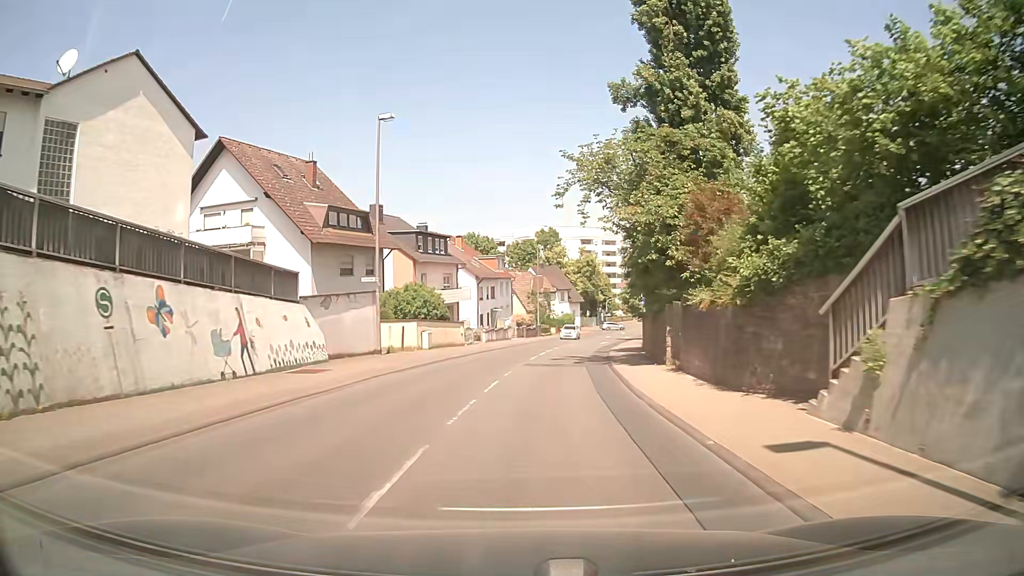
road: secondary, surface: asphalt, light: Day
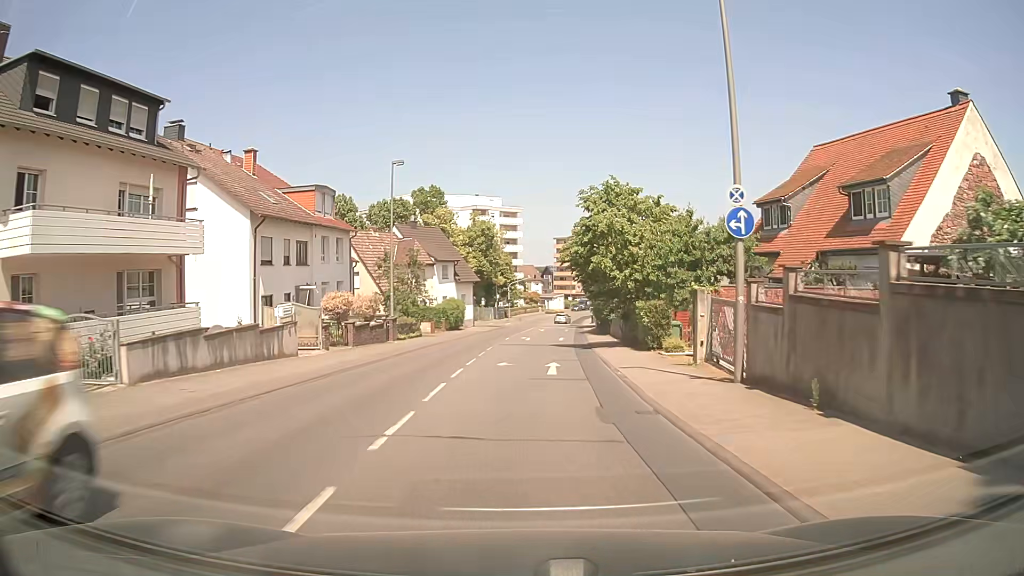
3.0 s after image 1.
(+2.7, +38.0) m; +9°
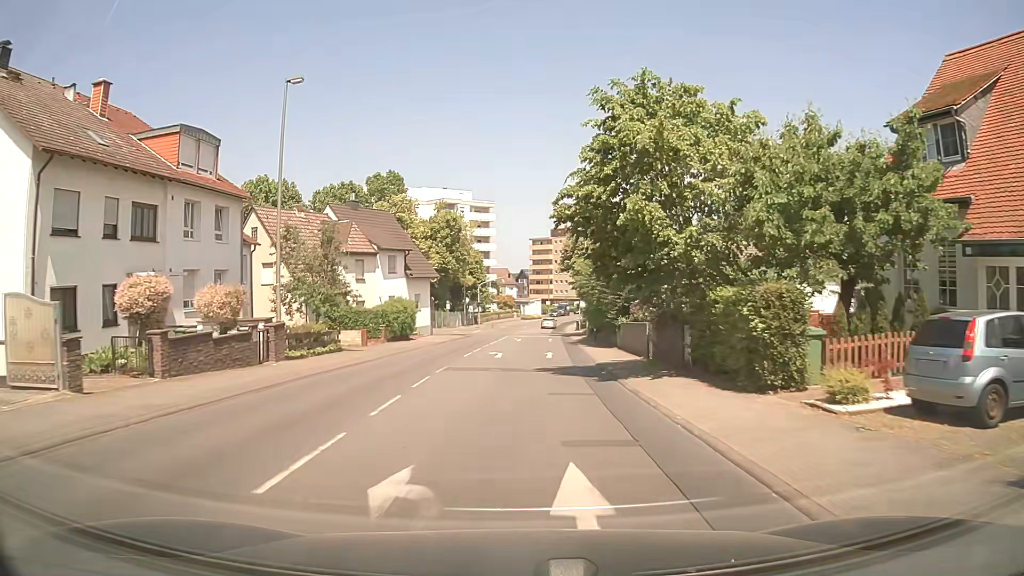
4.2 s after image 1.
(+0.3, +15.0) m; +2°
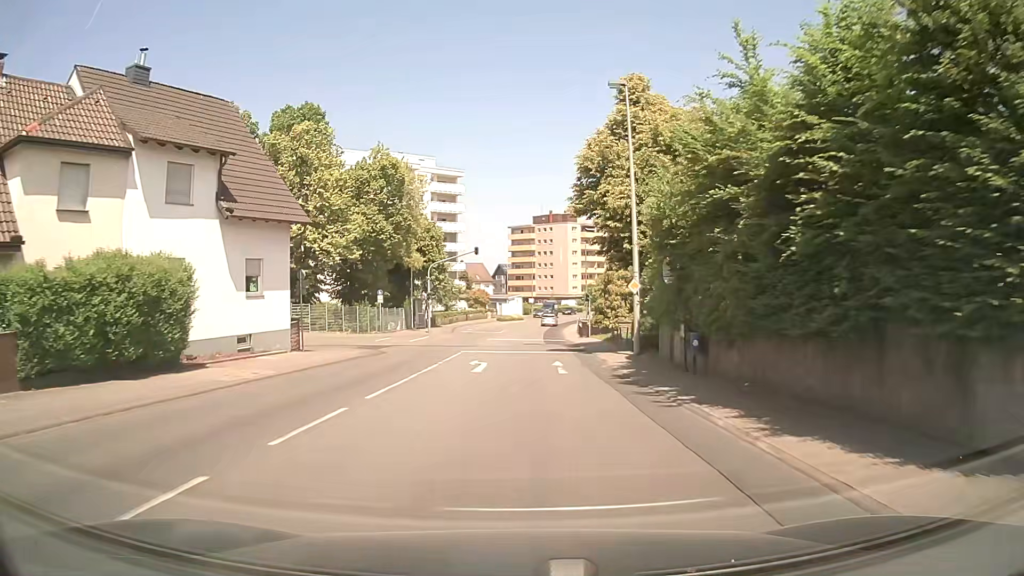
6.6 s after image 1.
(+0.6, +29.7) m; +2°
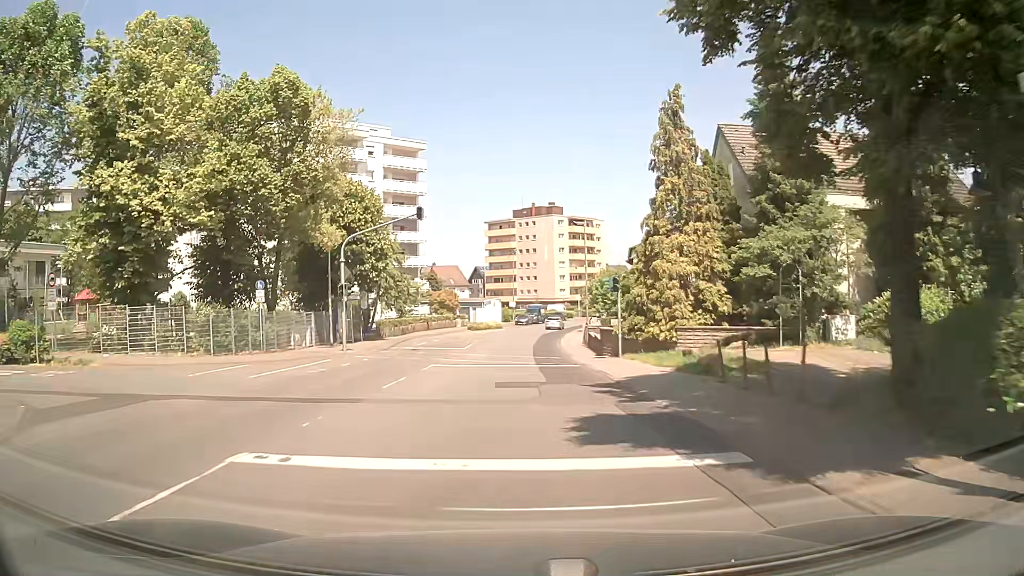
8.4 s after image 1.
(+0.3, +21.8) m; +1°
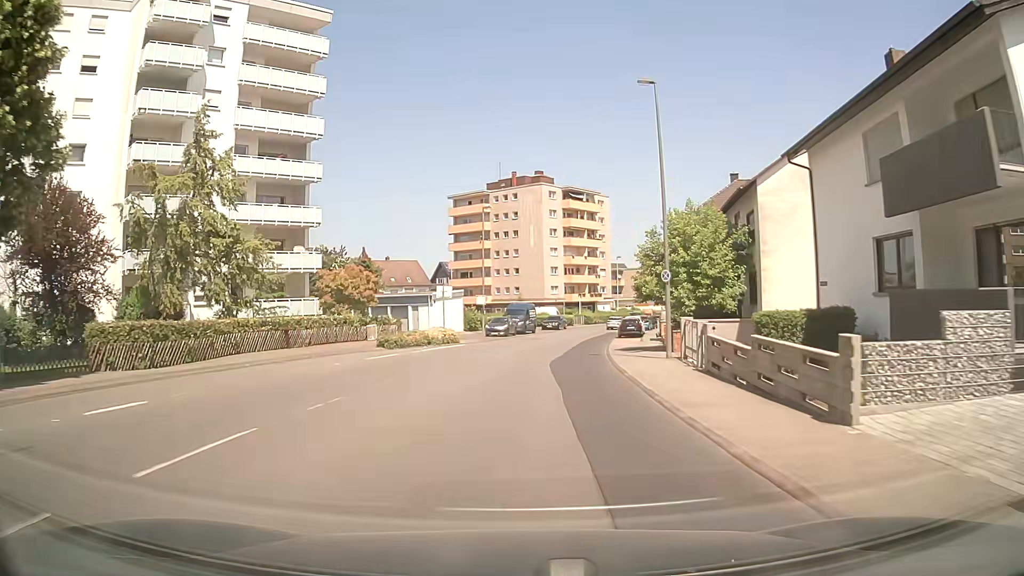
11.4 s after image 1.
(+0.3, +39.1) m; +2°
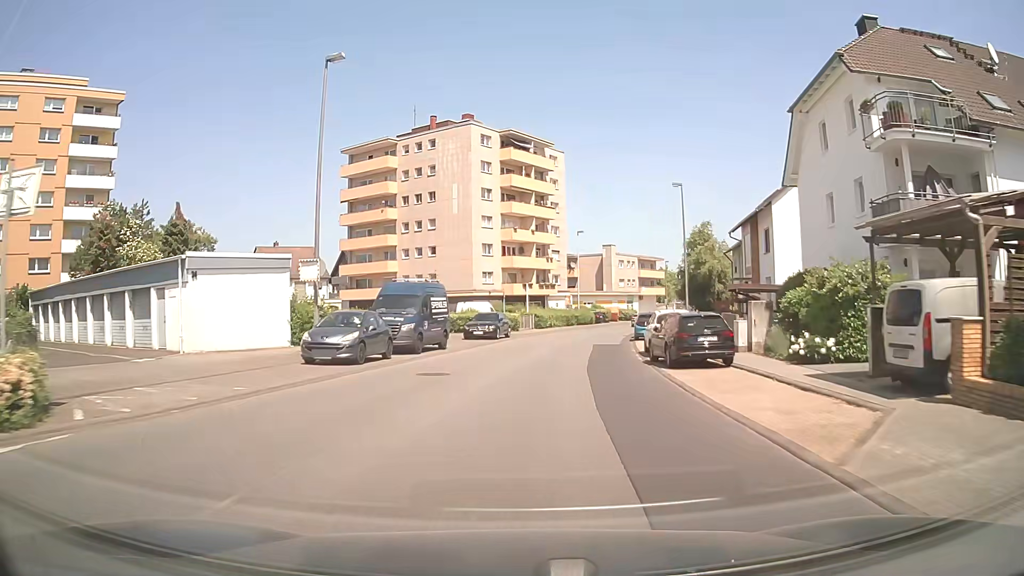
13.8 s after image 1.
(+1.4, +31.9) m; +5°
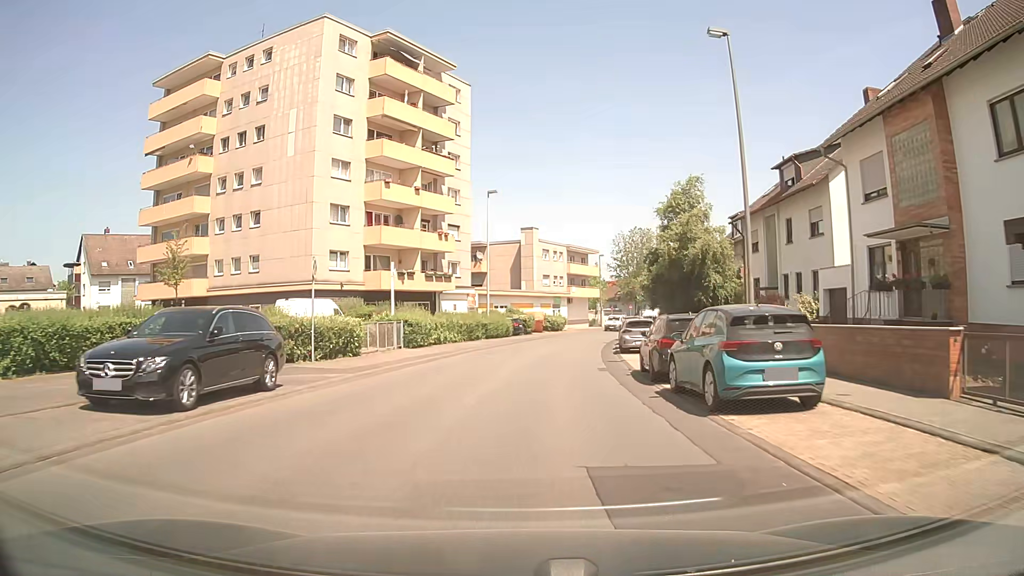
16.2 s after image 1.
(+2.0, +27.1) m; +8°
(0, +10) (+1, +20) (+2, +30) (+4, +40) (+5, +50) (+7, +59) (+10, +69) (+13, +79) (+16, +88) (+20, +97) m
